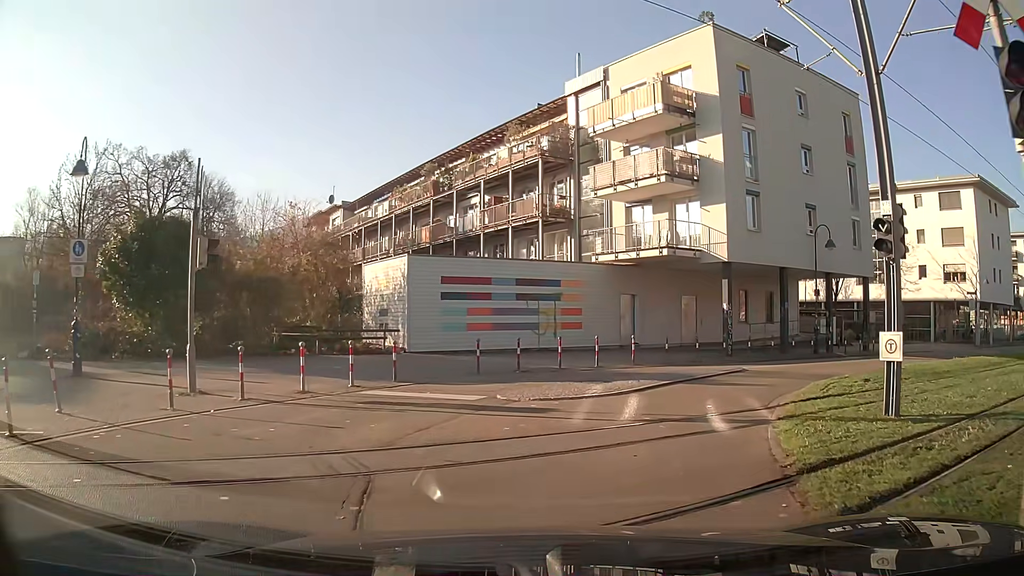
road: residential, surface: asphalt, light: Day
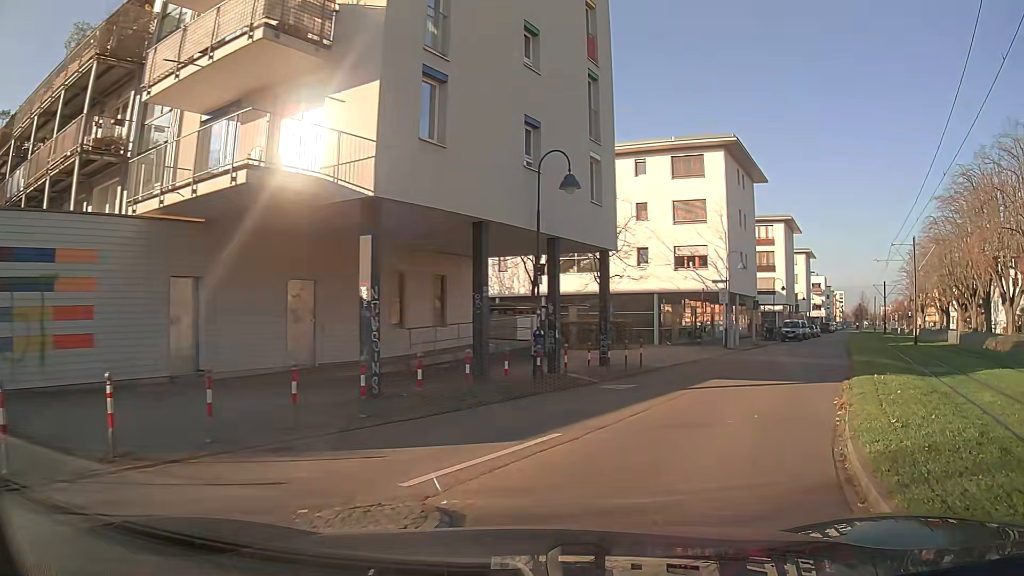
(+3.6, +13.2) m; +34°
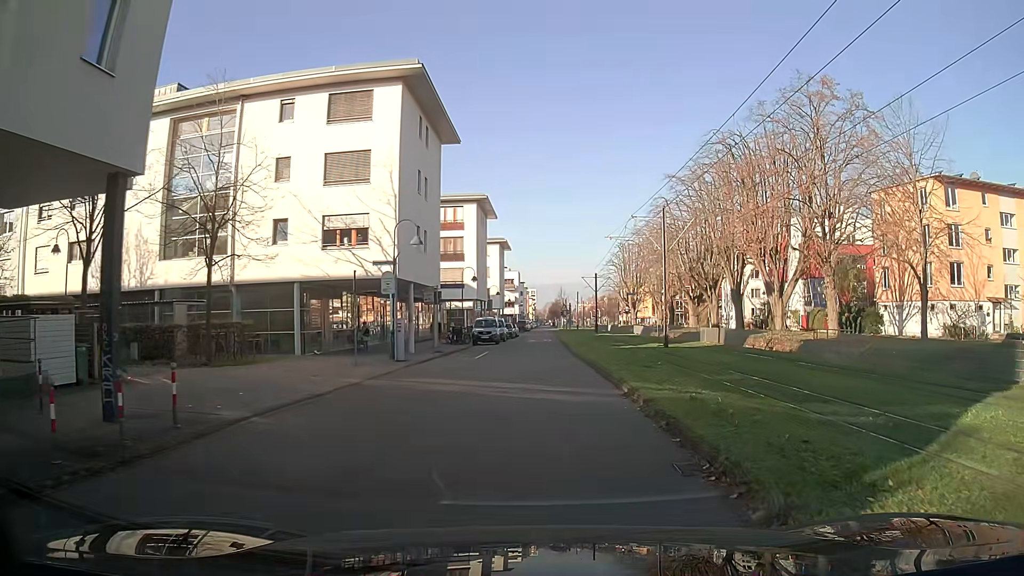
(+2.8, +11.8) m; +21°
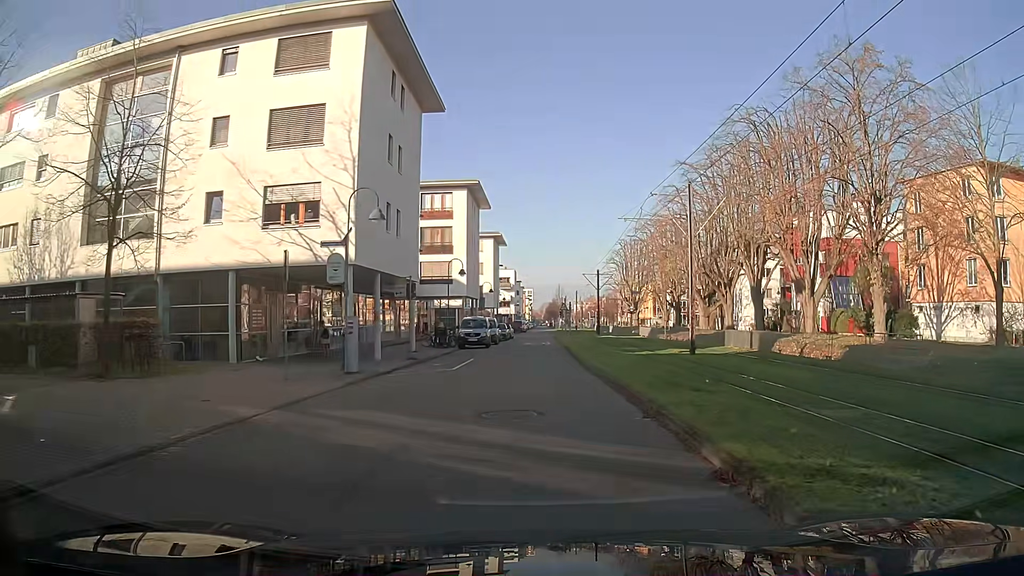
(0.0, +6.6) m; 0°
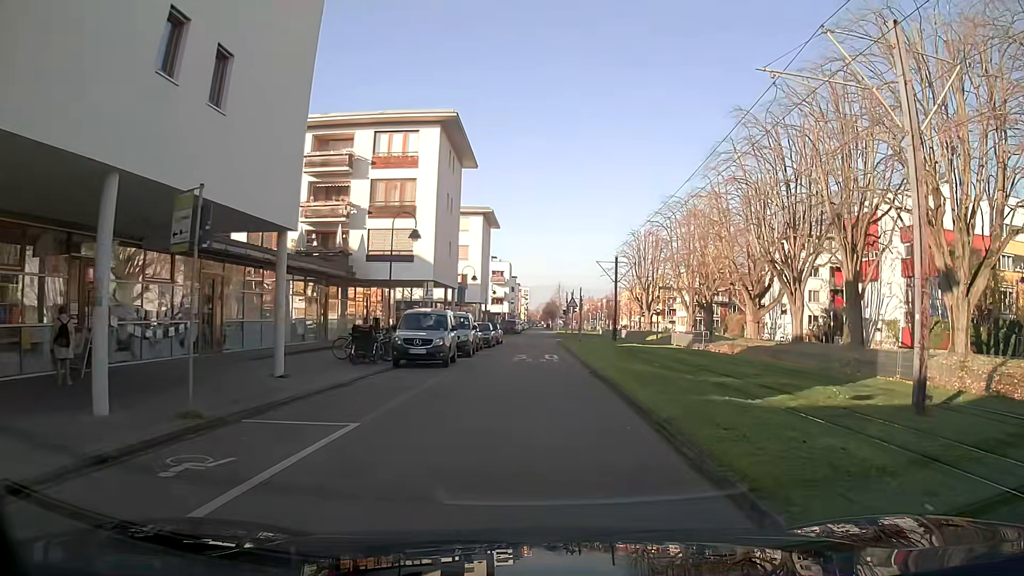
(-0.1, +17.7) m; 0°
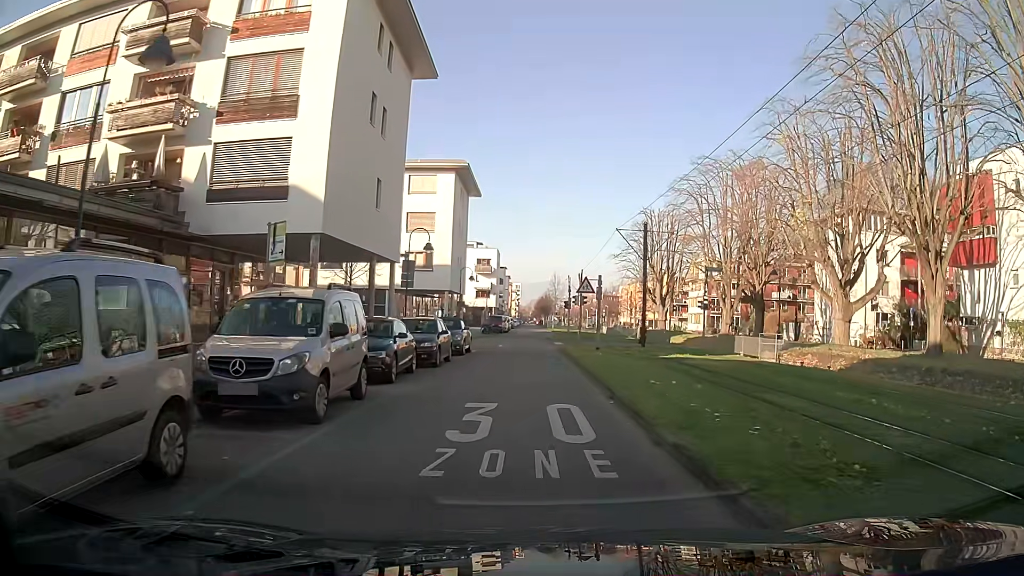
(+0.1, +18.6) m; +1°
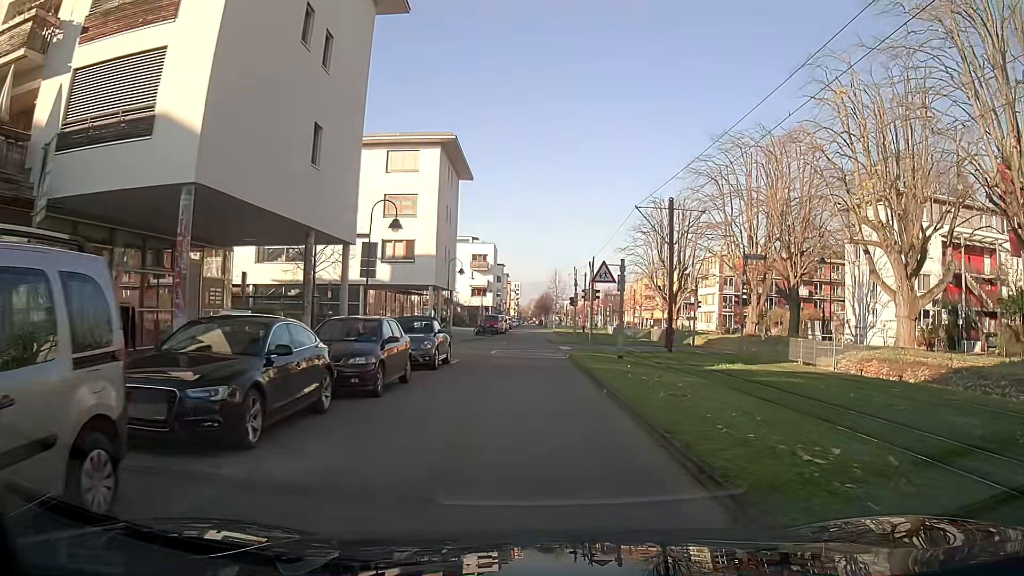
(0.0, +7.5) m; 0°
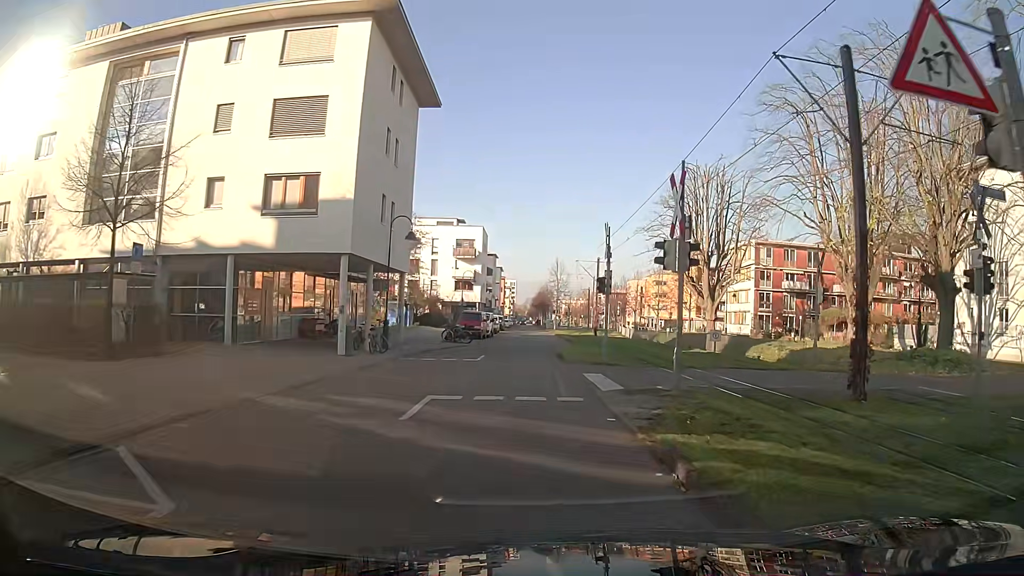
(+0.3, +19.1) m; +1°
(0, +10) (-1, +20) (0, +30) (0, +40) (+1, +50) (0, +60) (0, +70) (0, +80) (0, +90) (0, +100) m
